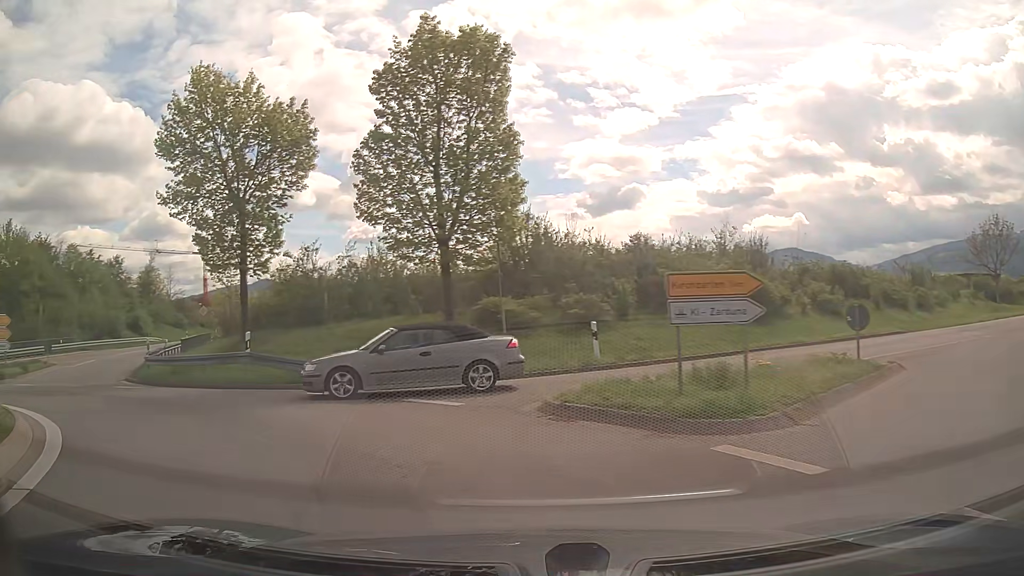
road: secondary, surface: asphalt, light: Day
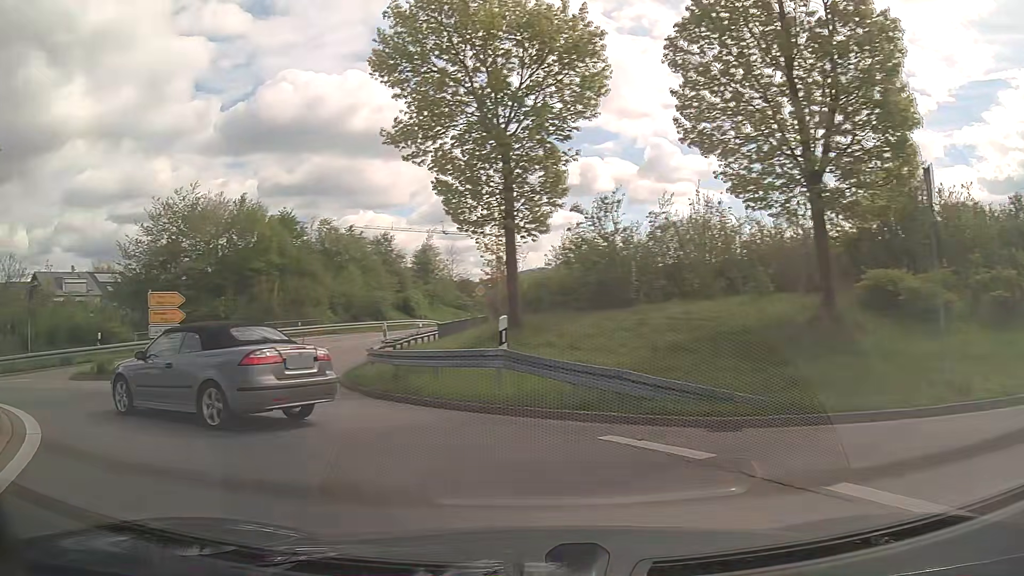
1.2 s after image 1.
(-1.7, +7.3) m; -27°
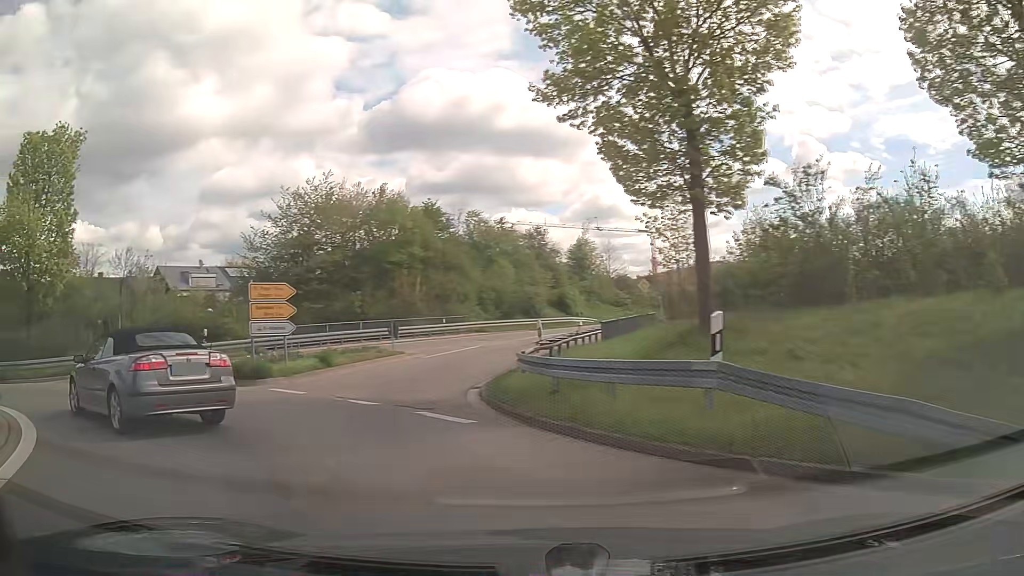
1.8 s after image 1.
(-0.4, +3.7) m; -13°
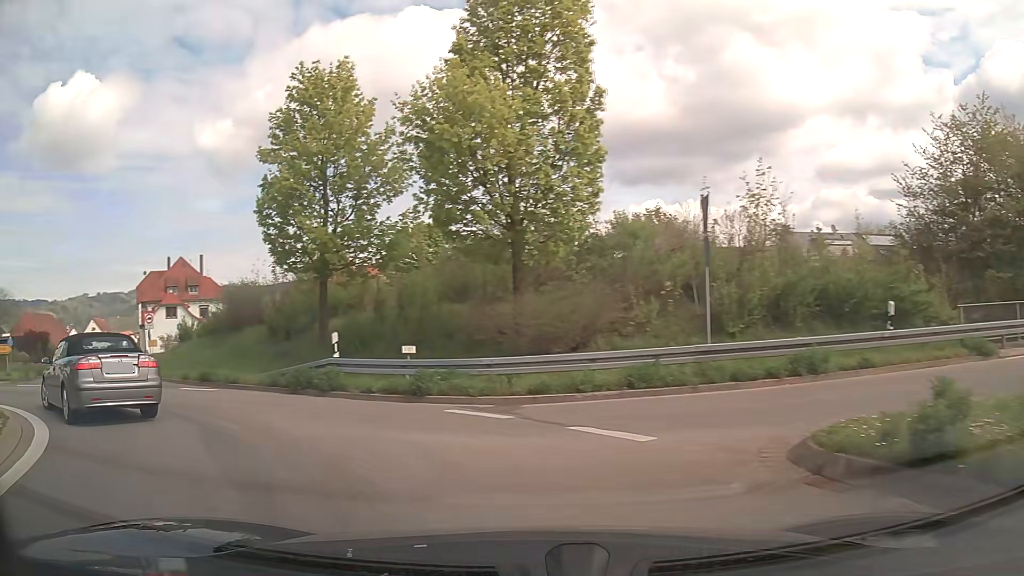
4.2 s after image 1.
(-6.4, +12.9) m; -54°
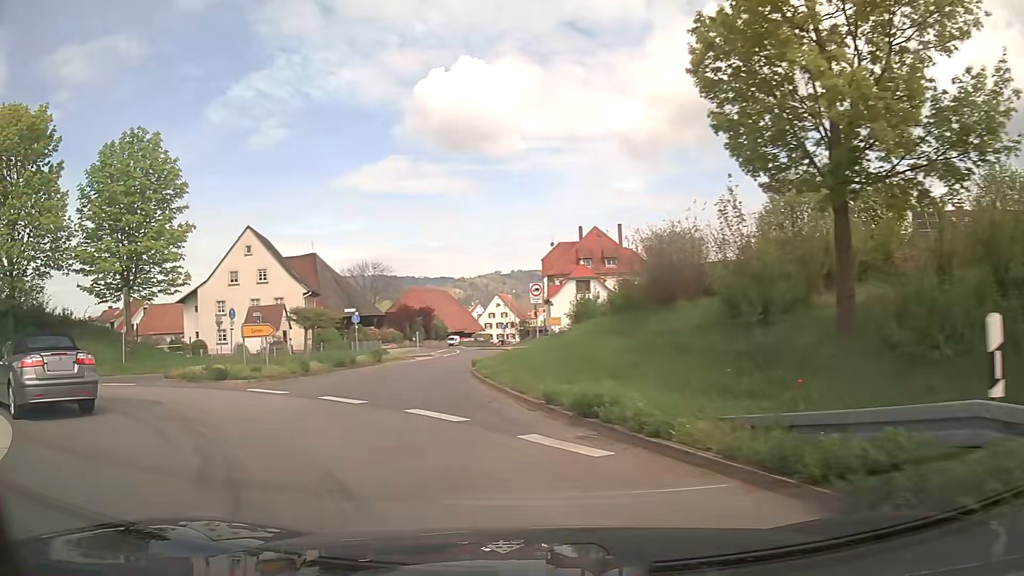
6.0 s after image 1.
(-3.7, +10.5) m; -36°
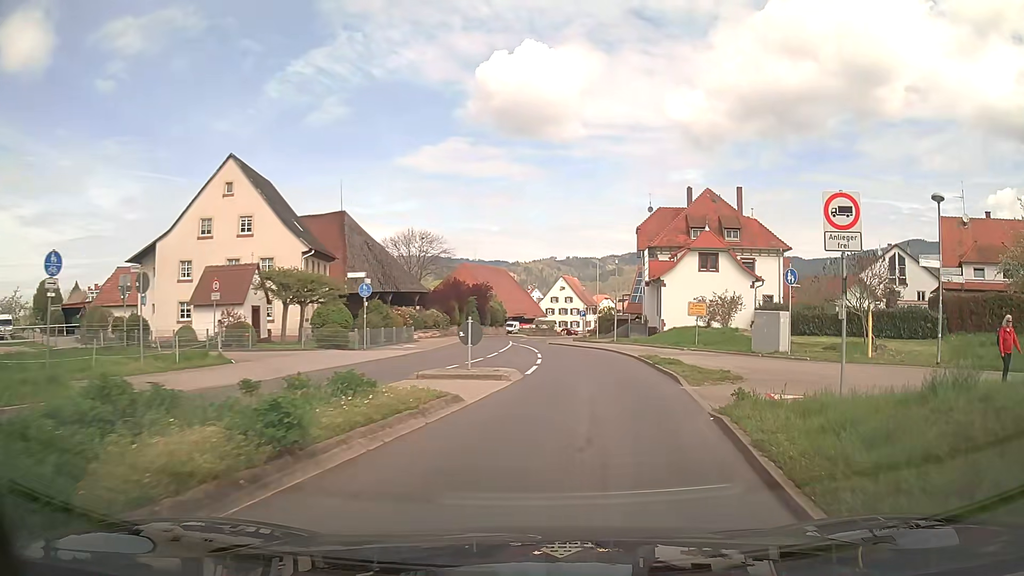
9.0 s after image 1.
(-3.6, +20.9) m; -4°
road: tertiary
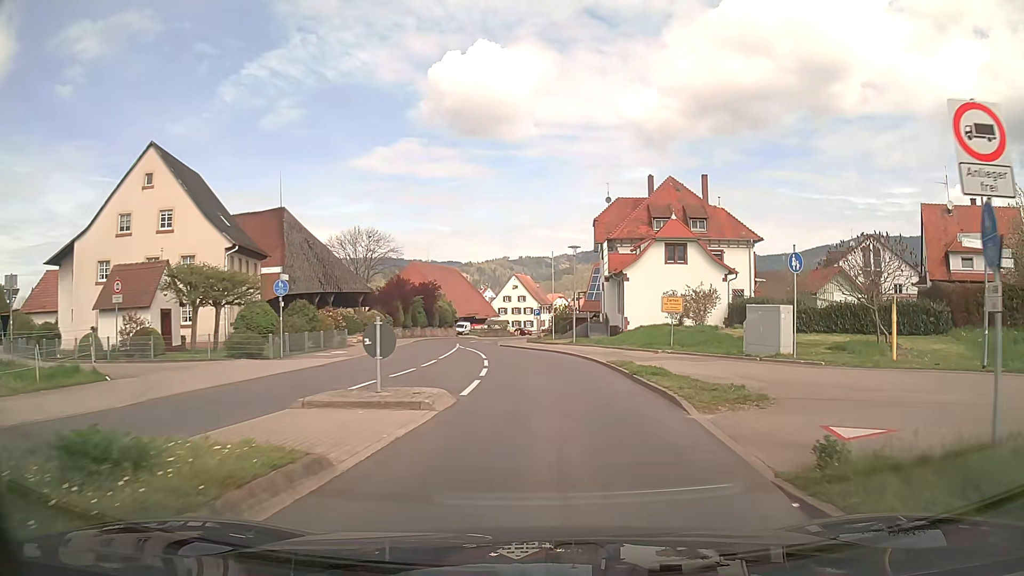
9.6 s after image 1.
(+0.2, +4.8) m; +4°
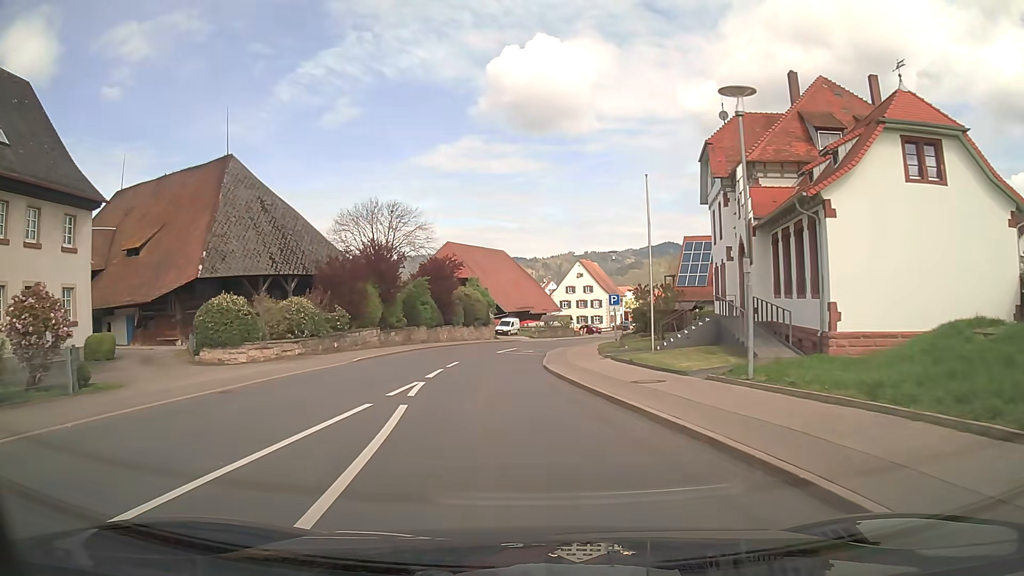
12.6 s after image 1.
(-0.3, +25.9) m; -6°
